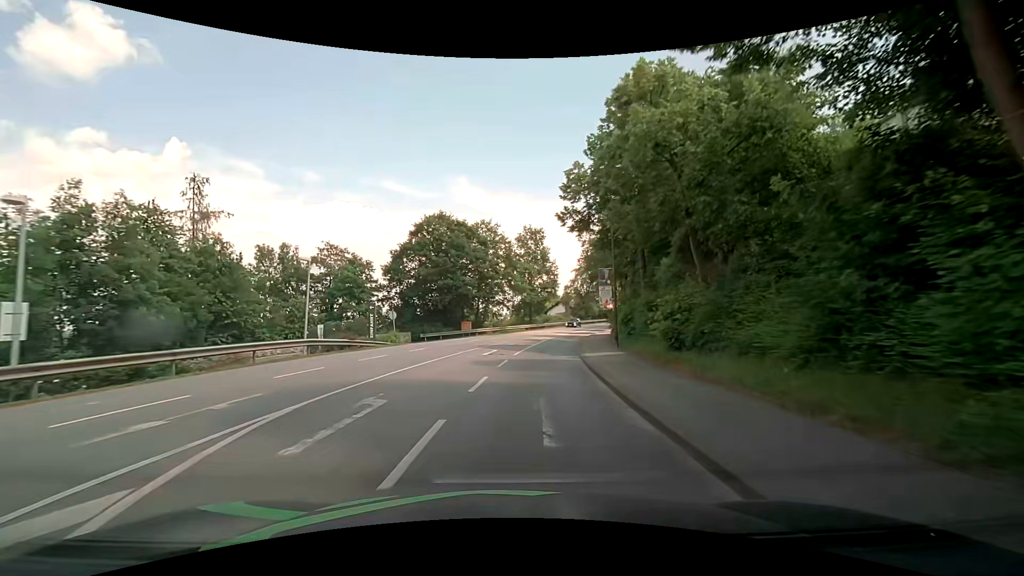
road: tertiary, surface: asphalt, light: Day
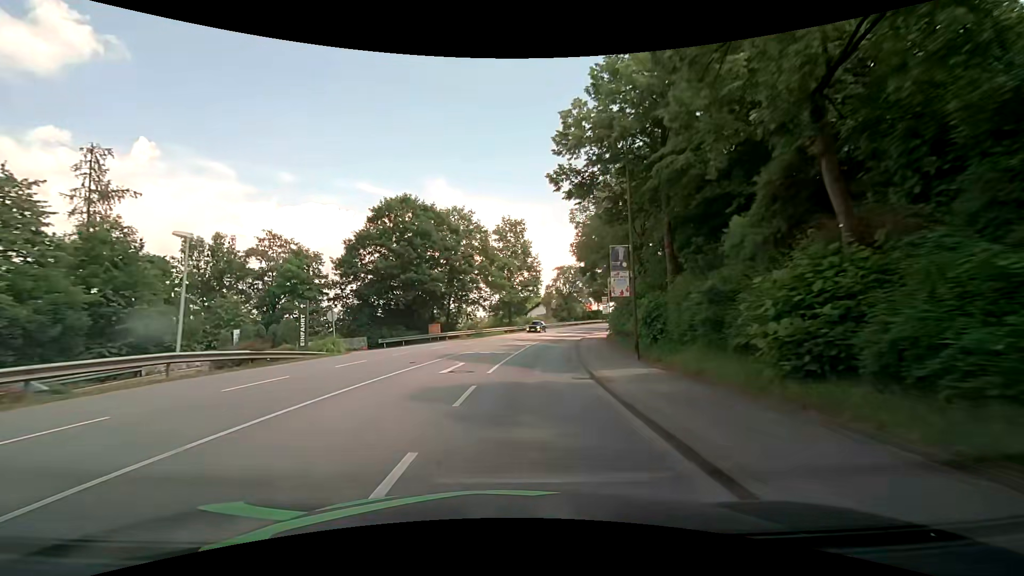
(+0.2, +7.7) m; +4°
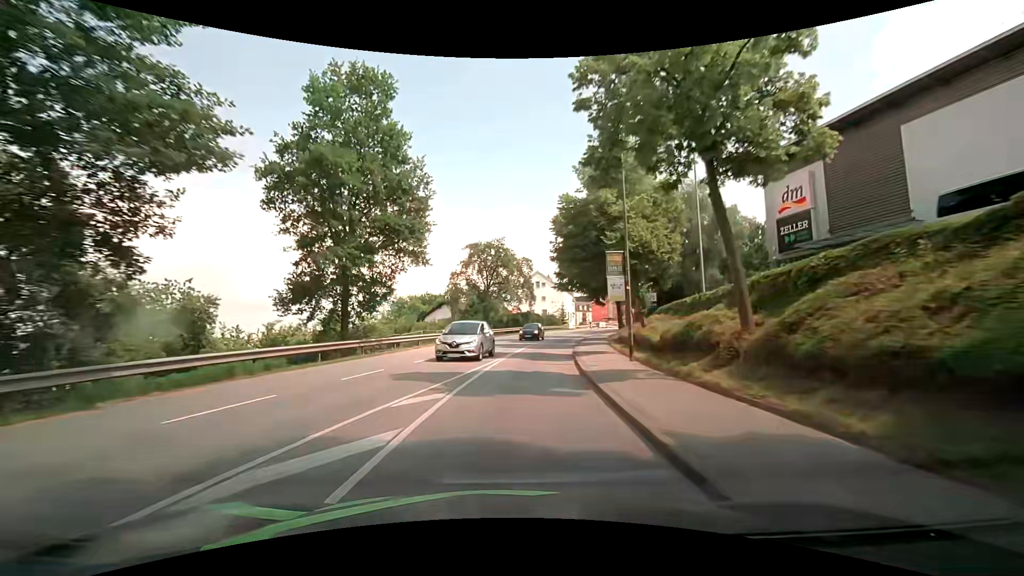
(+2.9, +38.2) m; +9°
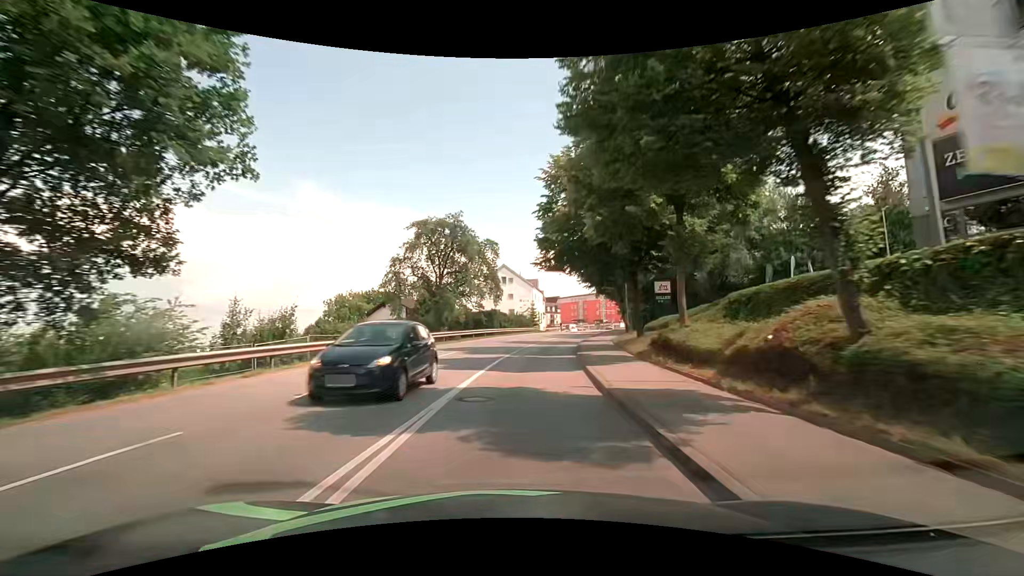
(+0.7, +15.3) m; +5°
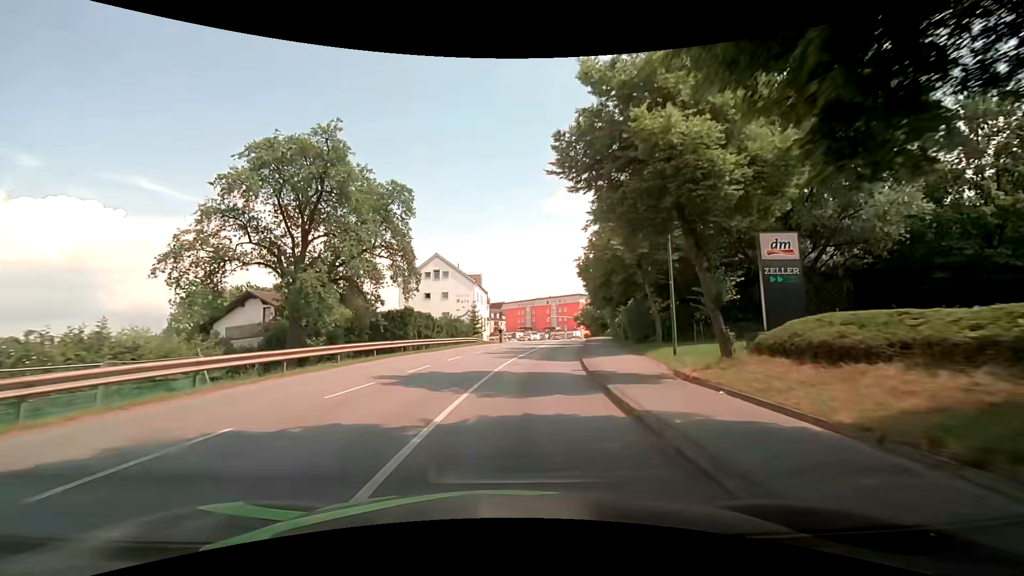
(+1.0, +22.9) m; +6°
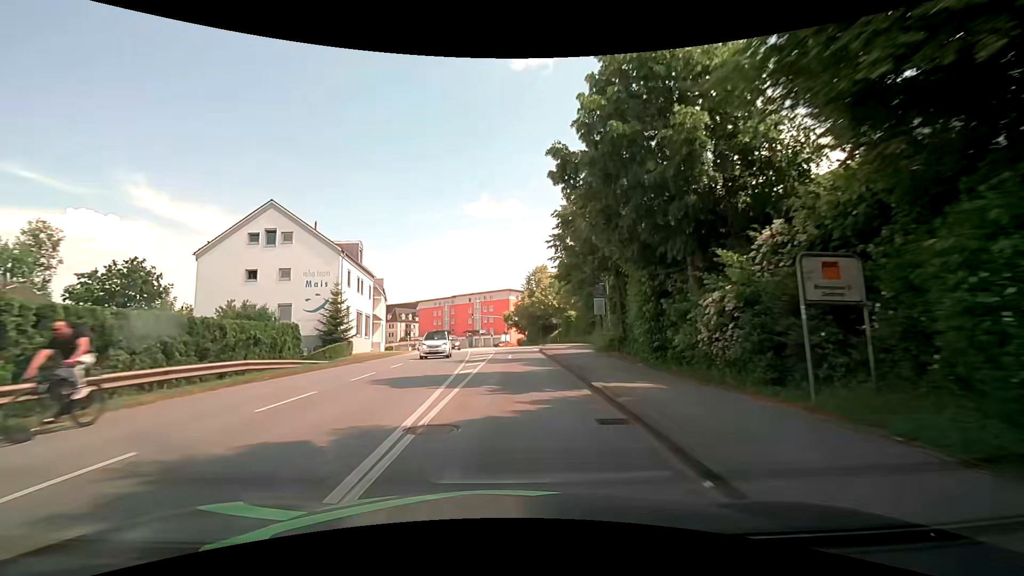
(+2.7, +30.4) m; +9°
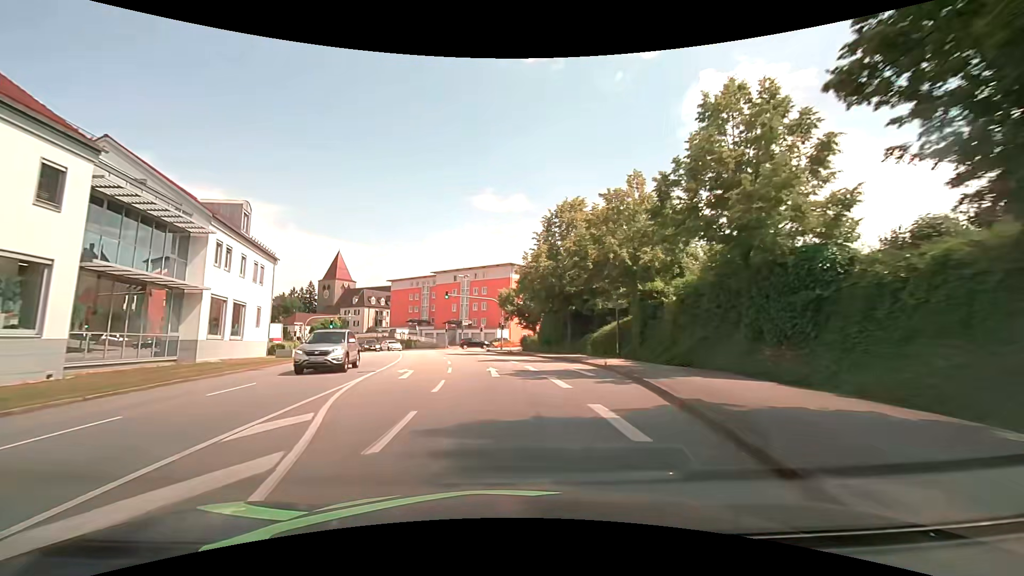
(+0.9, +38.6) m; +1°
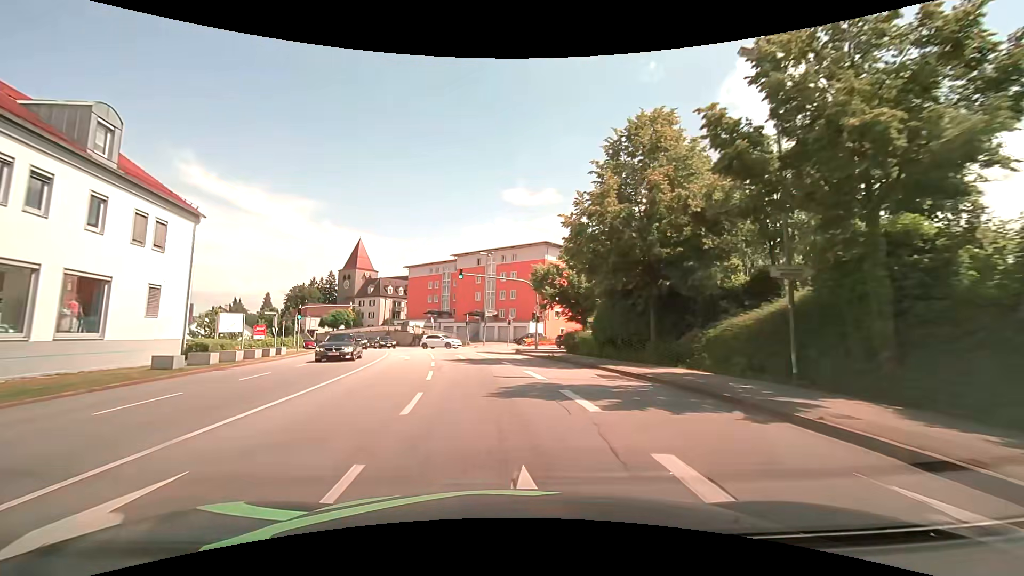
(-0.5, +15.6) m; -5°
(0, +10) (-1, +20) (-2, +30) (-4, +40) (-6, +49) (-9, +59) (-13, +68) (-18, +77) (-23, +86) (-28, +94) m
